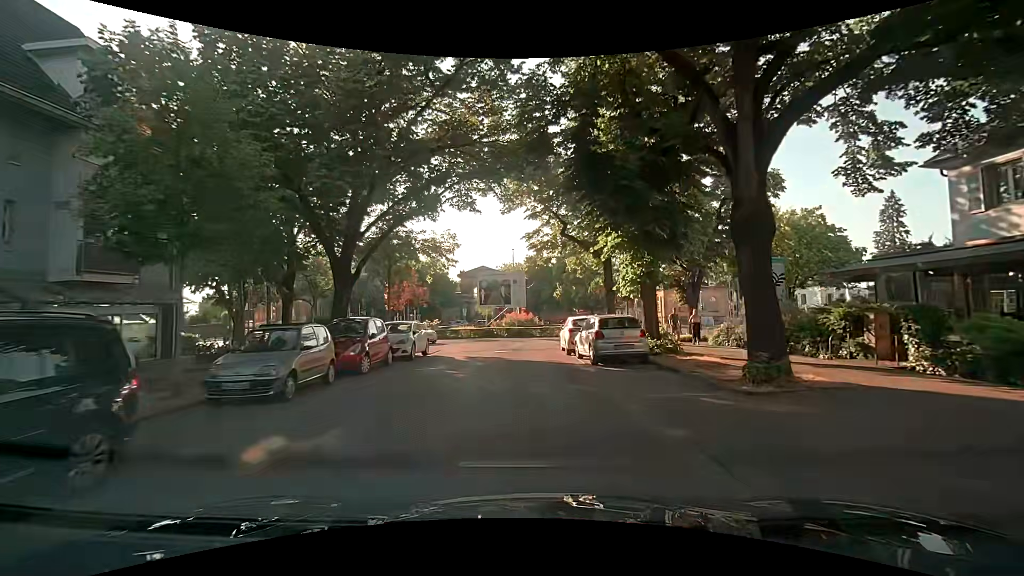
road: residential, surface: asphalt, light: Day
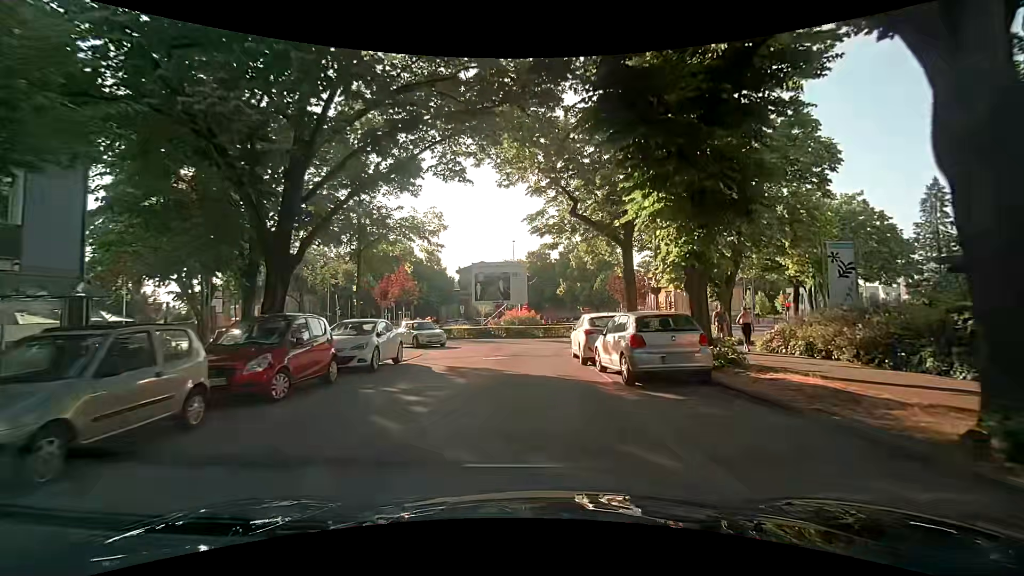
(0.0, +4.8) m; 0°
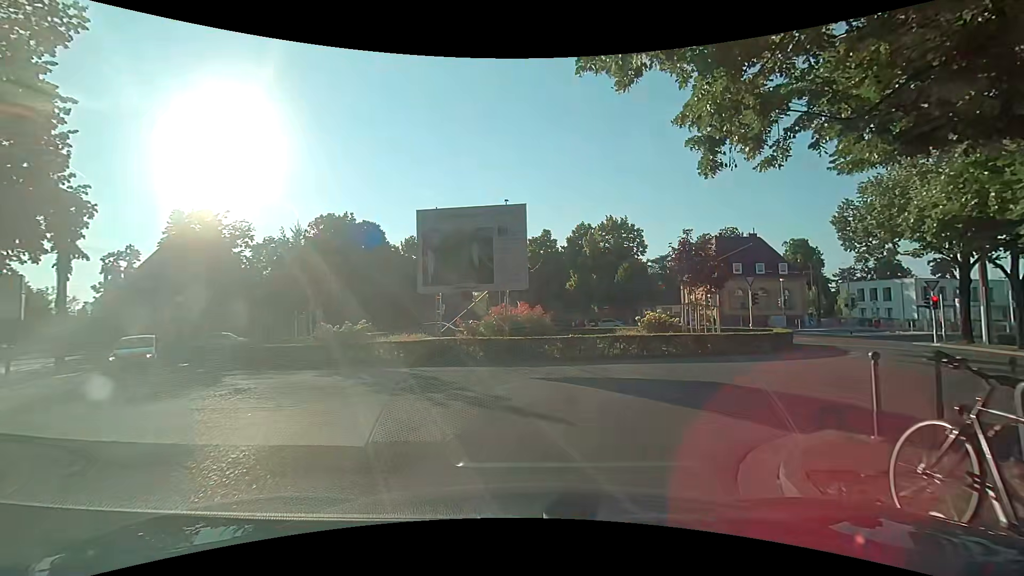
(-0.1, +17.6) m; -1°
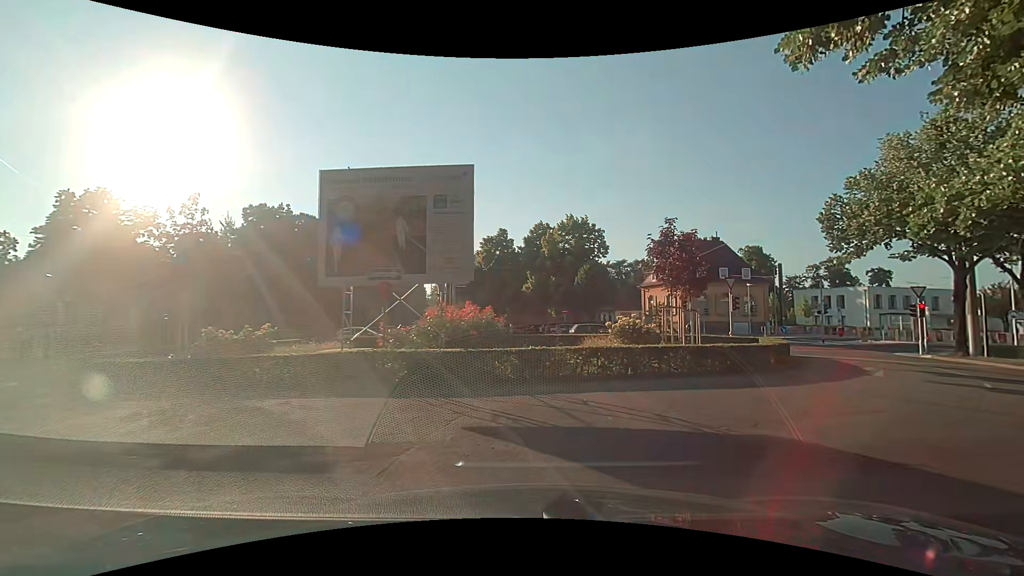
(+0.1, +4.9) m; +6°
